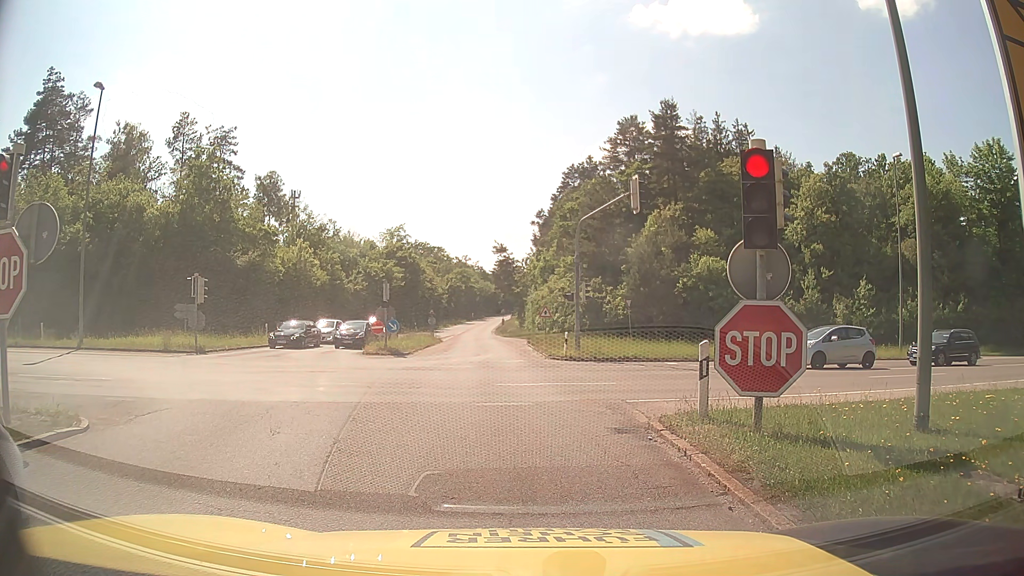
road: motorway_link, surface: asphalt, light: Day
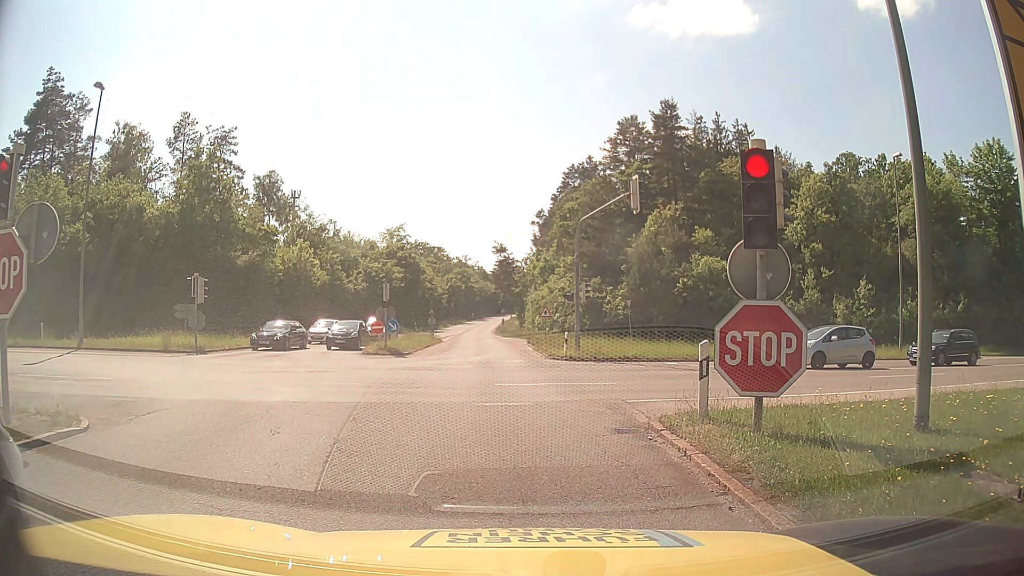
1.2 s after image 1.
(0.0, 0.0) m; 0°
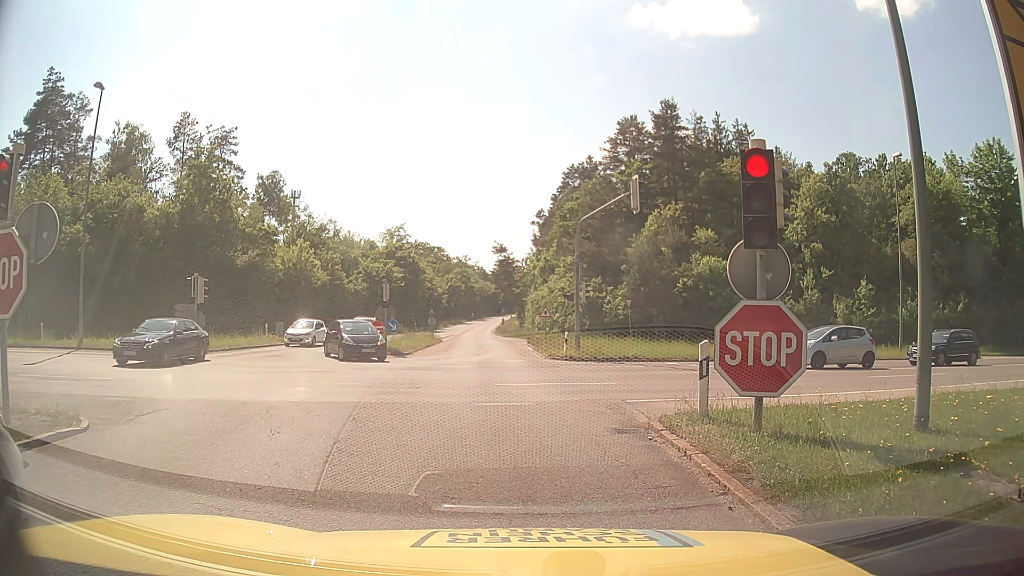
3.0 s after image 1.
(0.0, 0.0) m; 0°
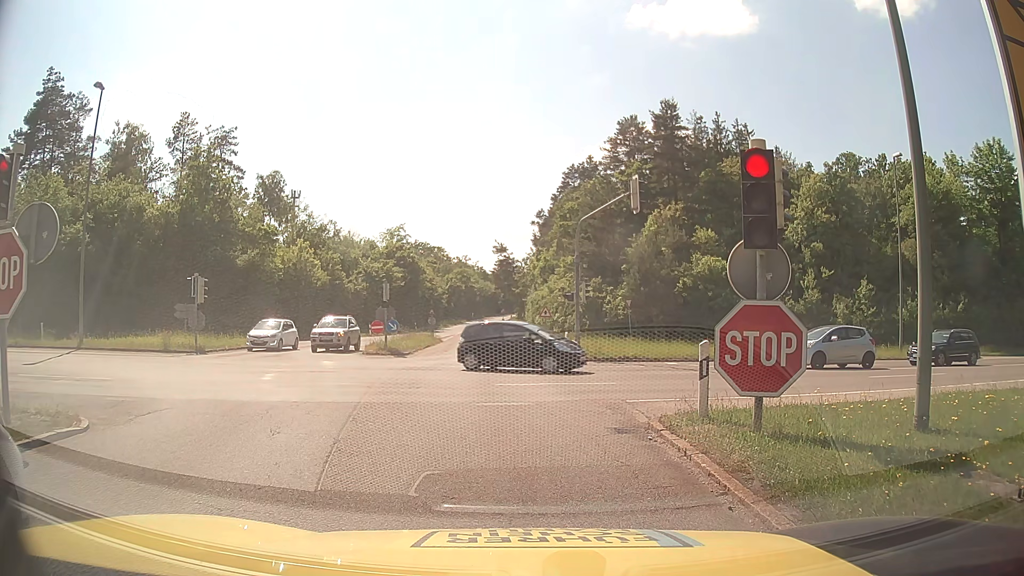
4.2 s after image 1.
(0.0, 0.0) m; 0°
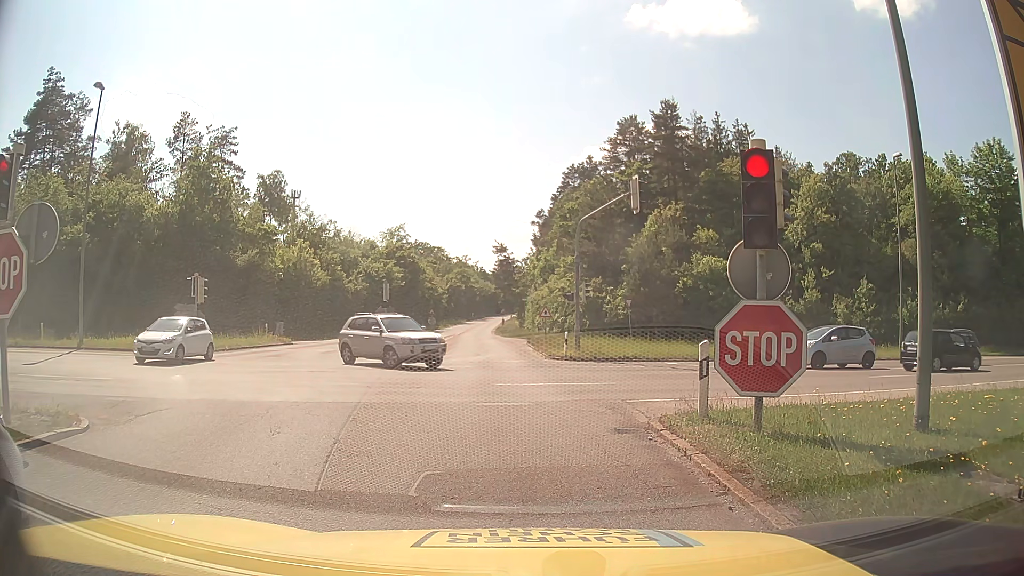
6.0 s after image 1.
(0.0, 0.0) m; 0°
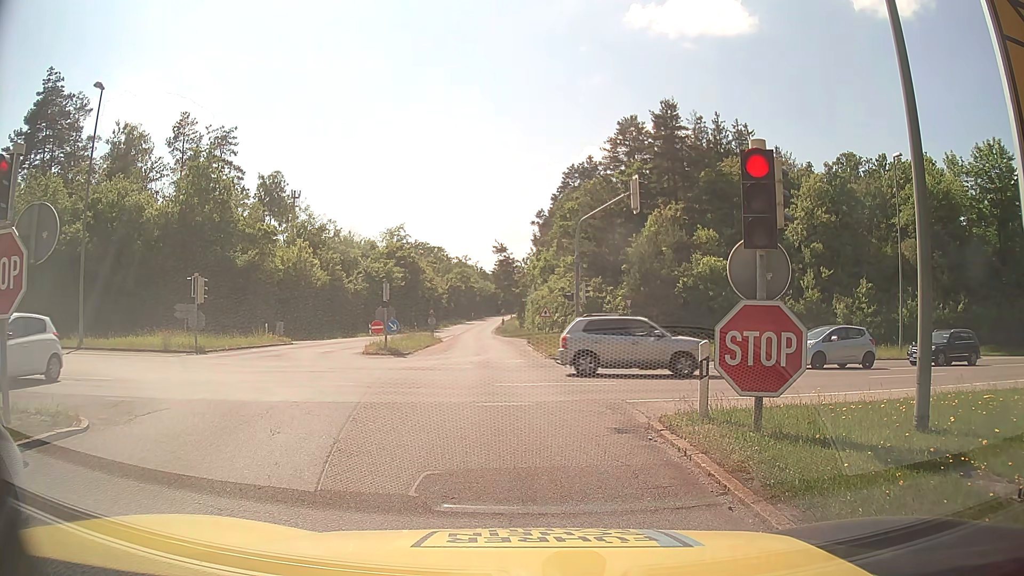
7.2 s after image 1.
(0.0, 0.0) m; 0°
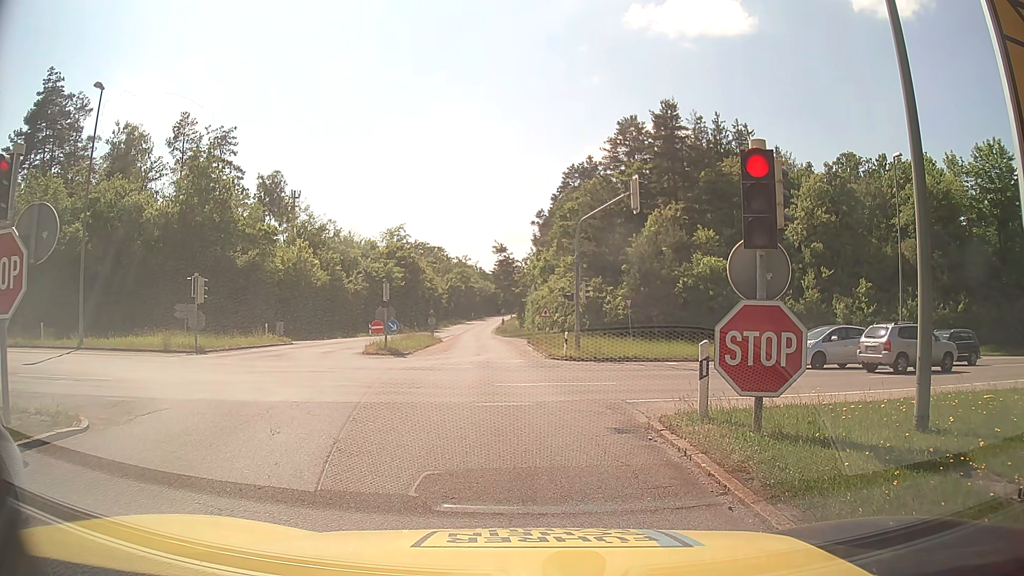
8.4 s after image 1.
(0.0, 0.0) m; 0°
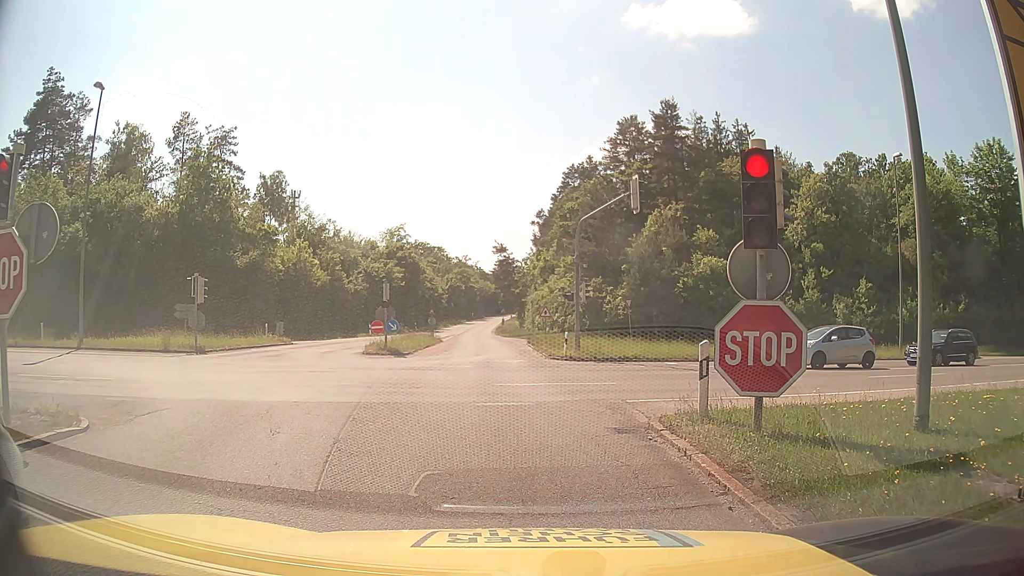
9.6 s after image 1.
(0.0, 0.0) m; 0°
(0, +10) (-1, +20) (-2, +30) (-3, +40) (-4, +50) (-4, +60) (-5, +70) (-6, +80) (-6, +90) (-7, +100) m
